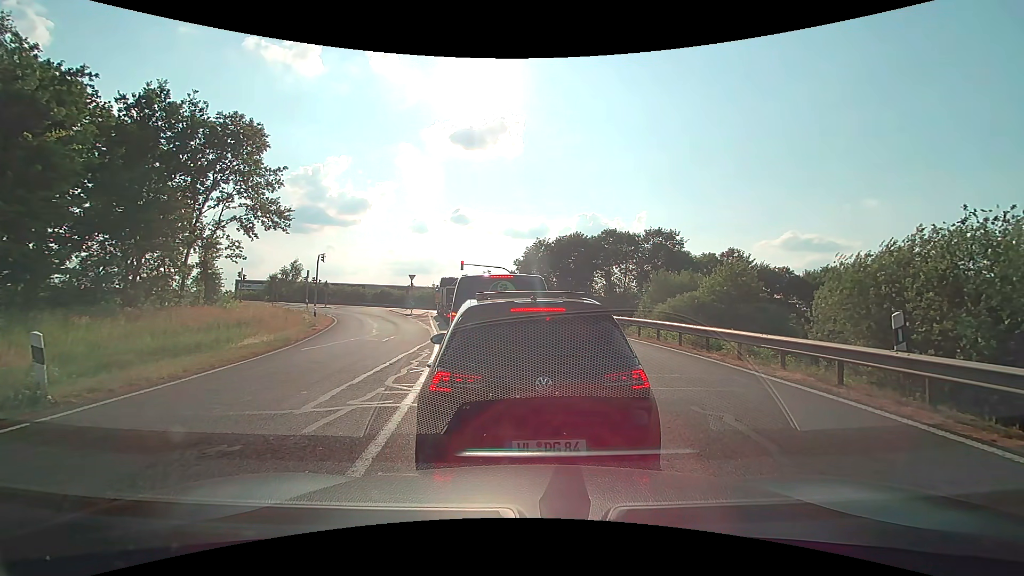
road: motorway_link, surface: asphalt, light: Day
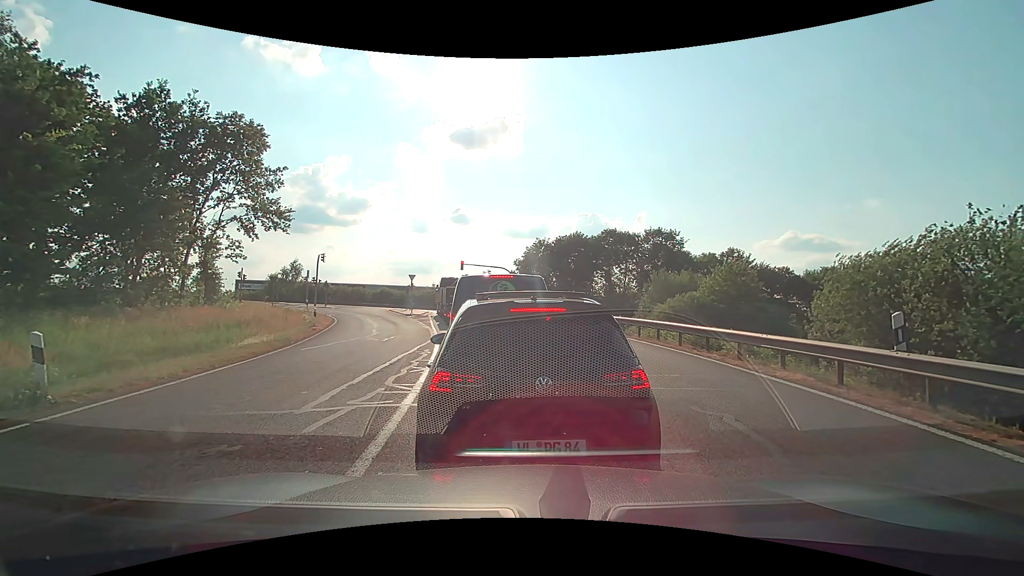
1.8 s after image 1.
(0.0, 0.0) m; 0°
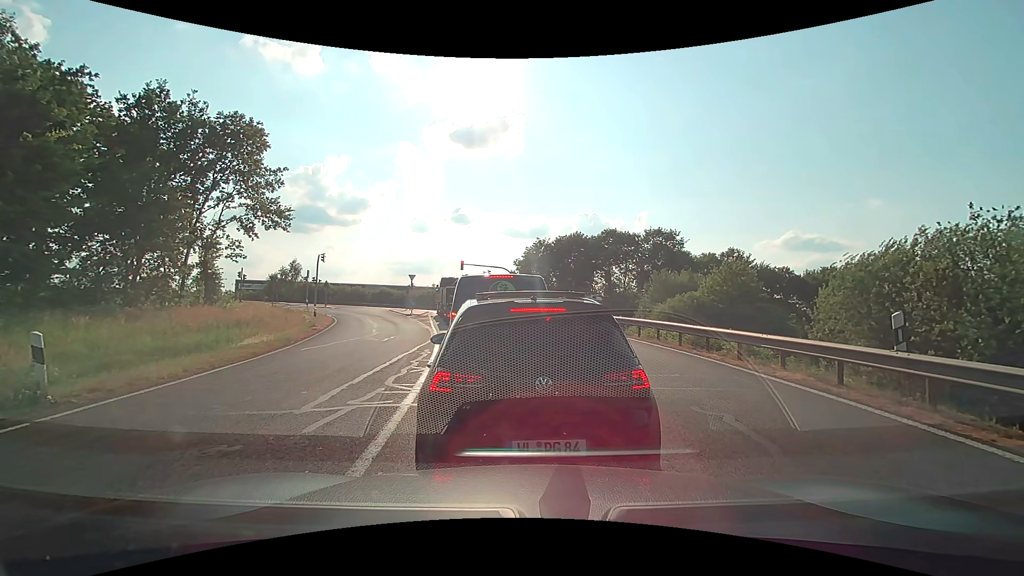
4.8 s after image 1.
(0.0, 0.0) m; 0°
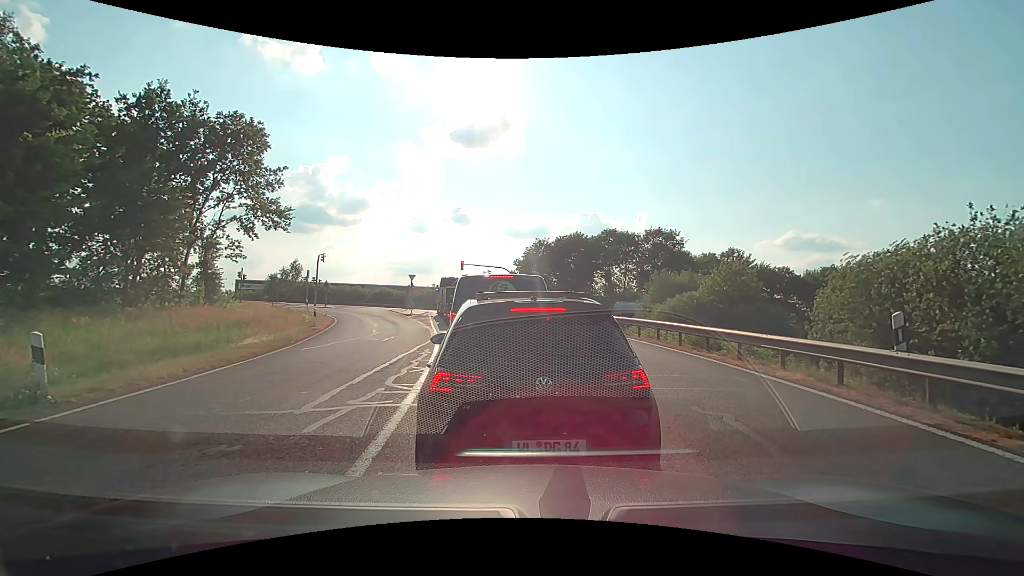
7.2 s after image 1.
(0.0, 0.0) m; 0°
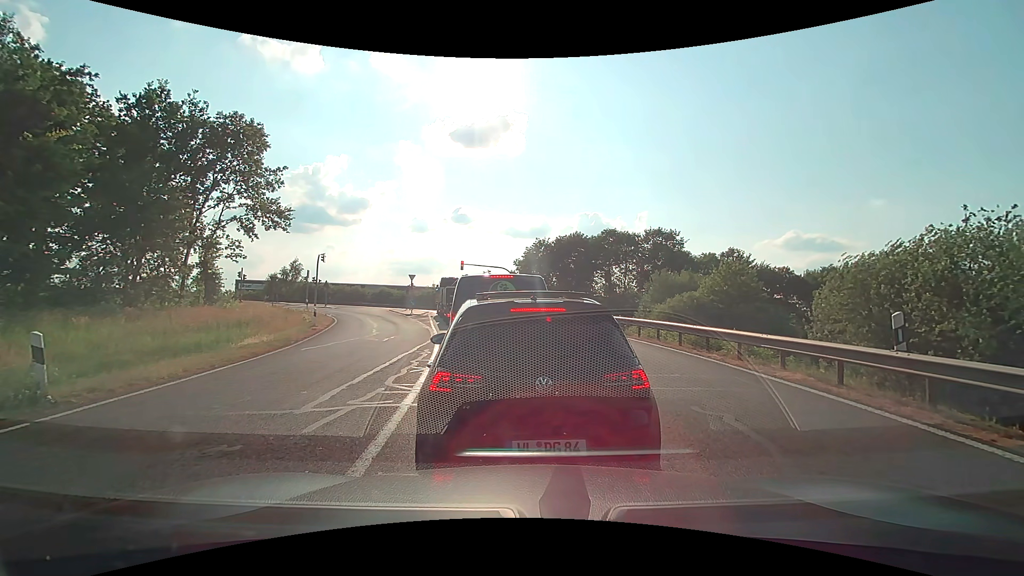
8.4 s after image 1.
(0.0, 0.0) m; 0°
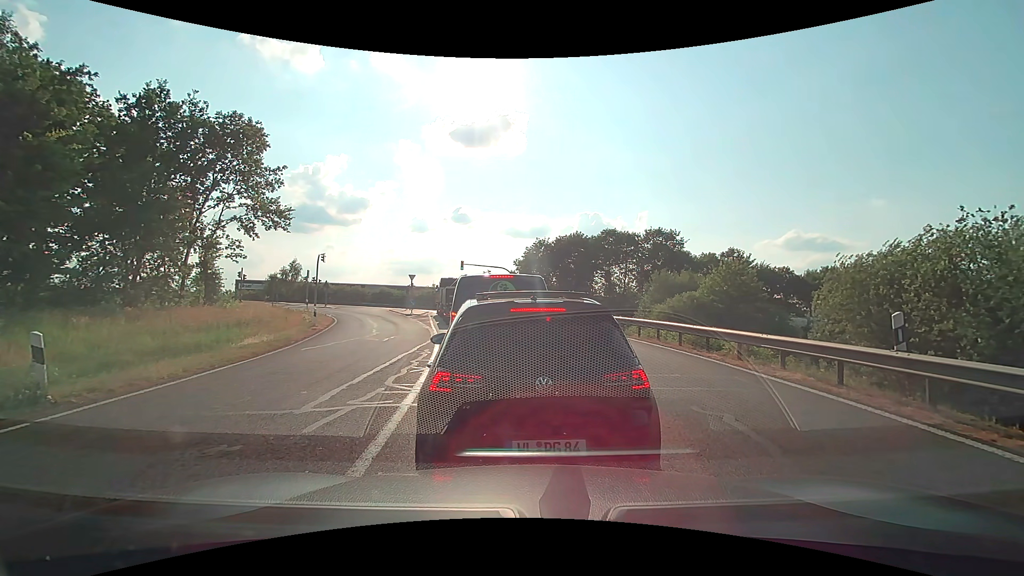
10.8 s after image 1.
(0.0, 0.0) m; 0°
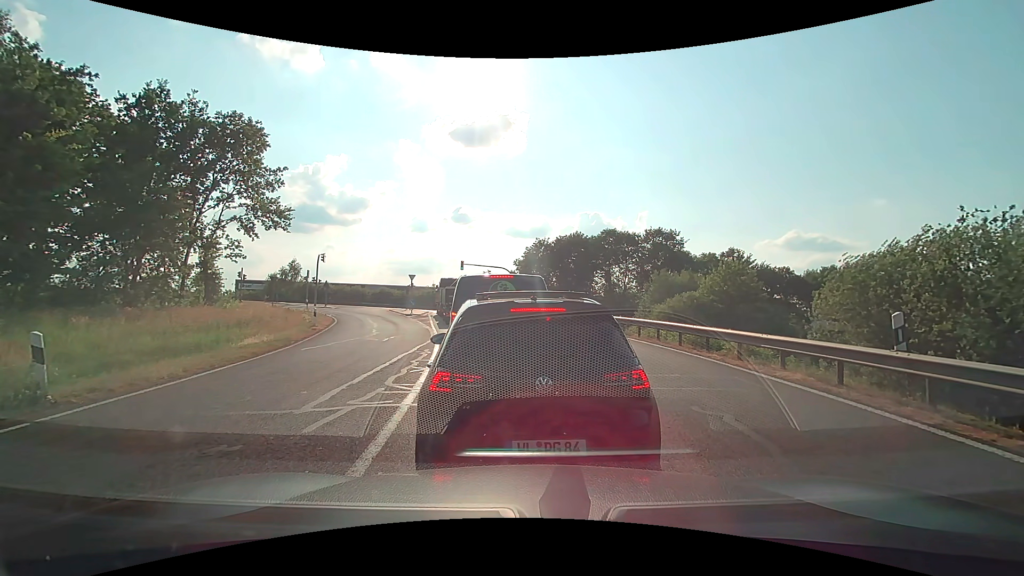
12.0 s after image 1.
(0.0, 0.0) m; 0°
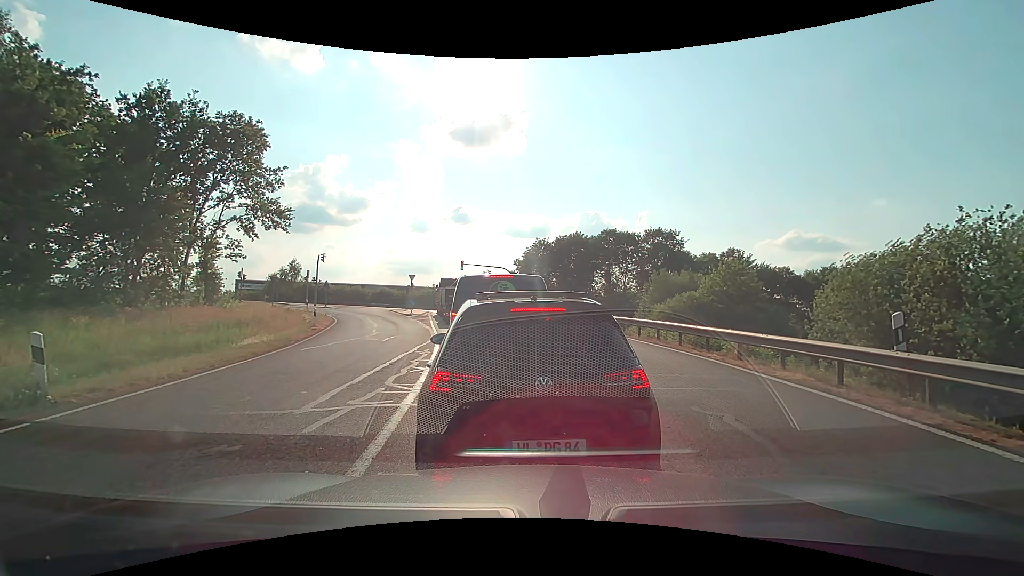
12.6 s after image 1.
(0.0, 0.0) m; 0°
(-1, +10) (-2, +20) (-4, +30) (-5, +40) (-7, +49) (-9, +59) (-13, +68) (-21, +74) (-31, +73) (-40, +70) m
